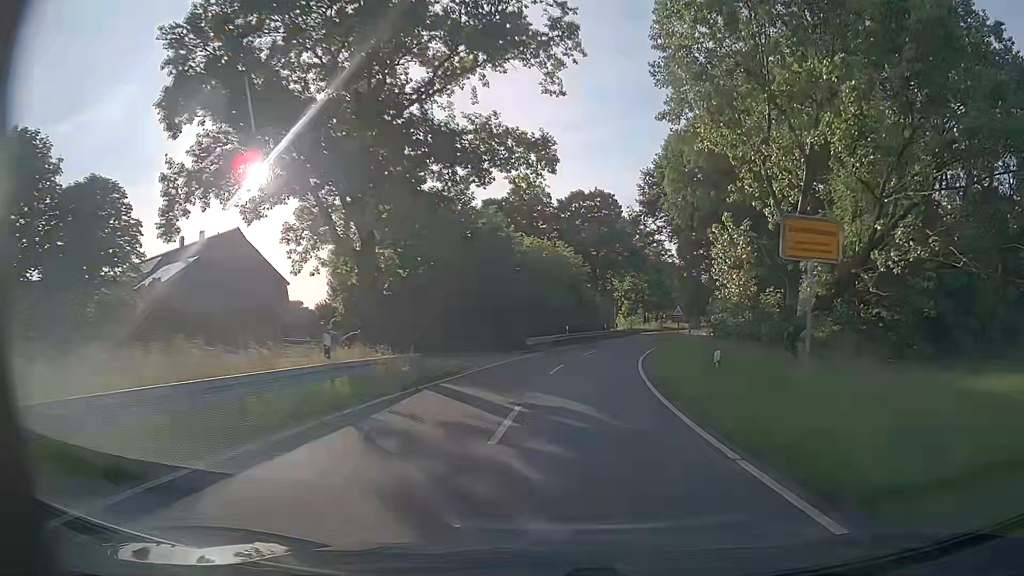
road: tertiary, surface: asphalt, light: Day
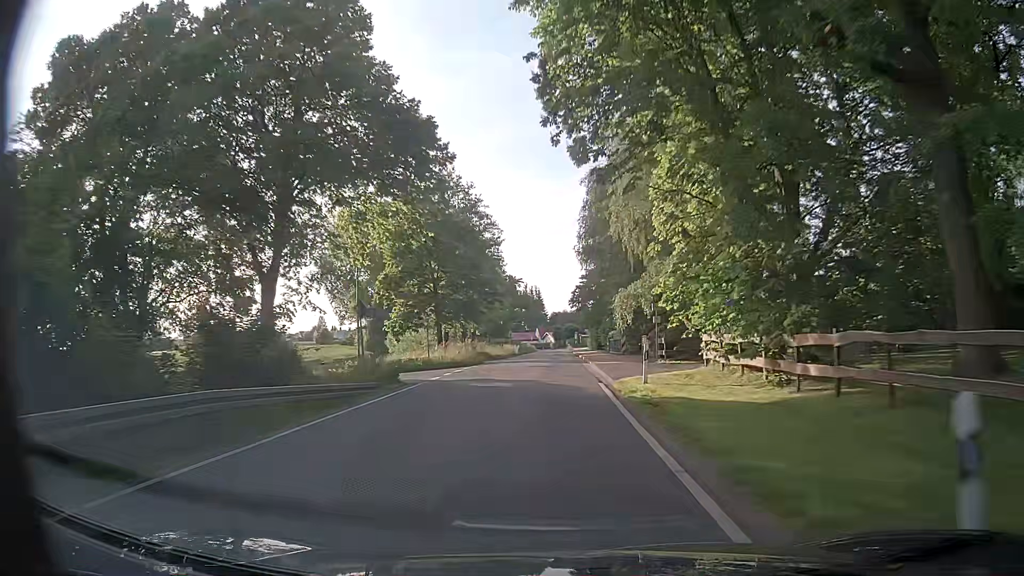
(+9.0, +55.7) m; +16°
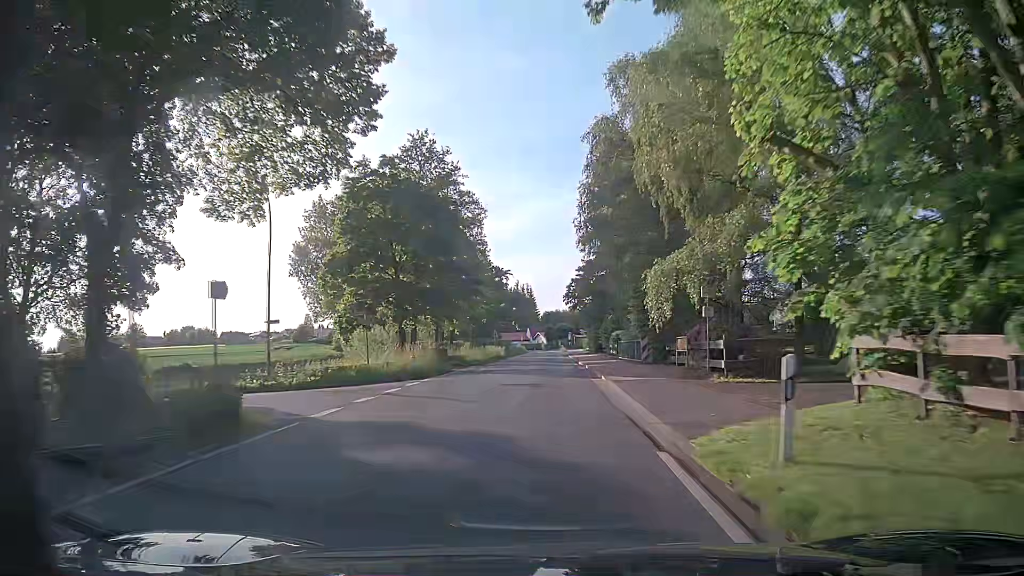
(+0.2, +11.3) m; +1°
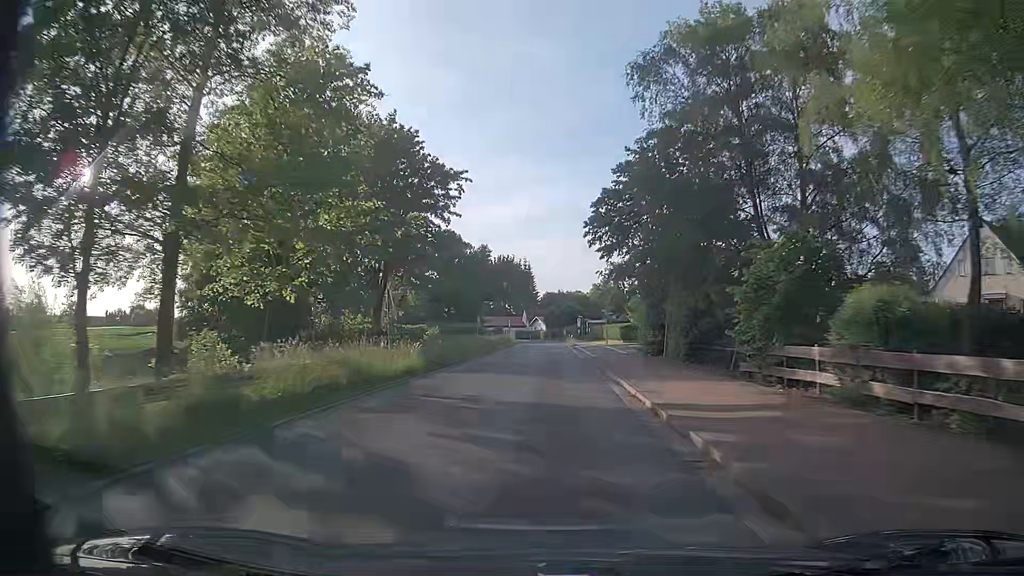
(+0.3, +44.9) m; 0°
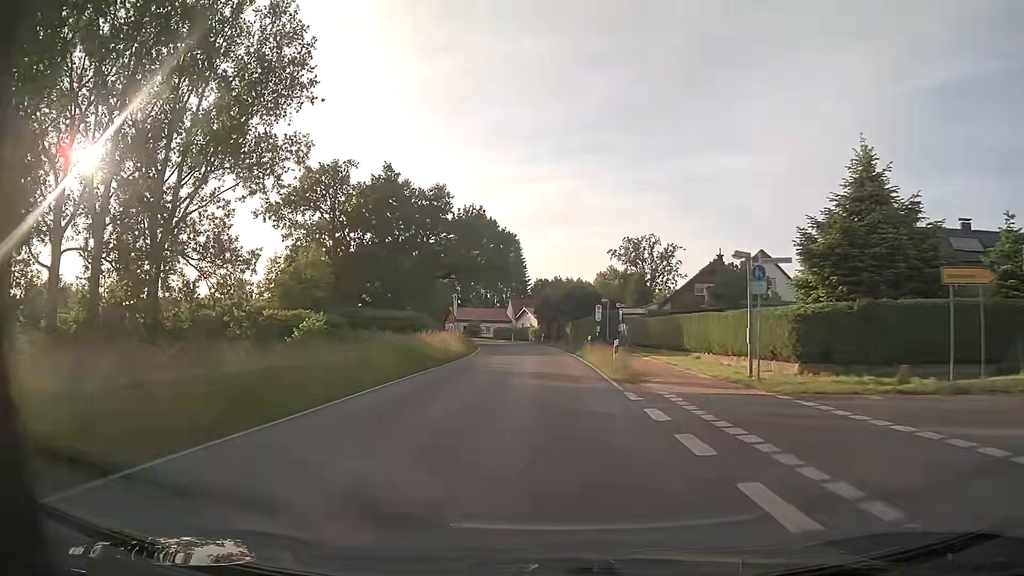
(+0.2, +49.0) m; +1°
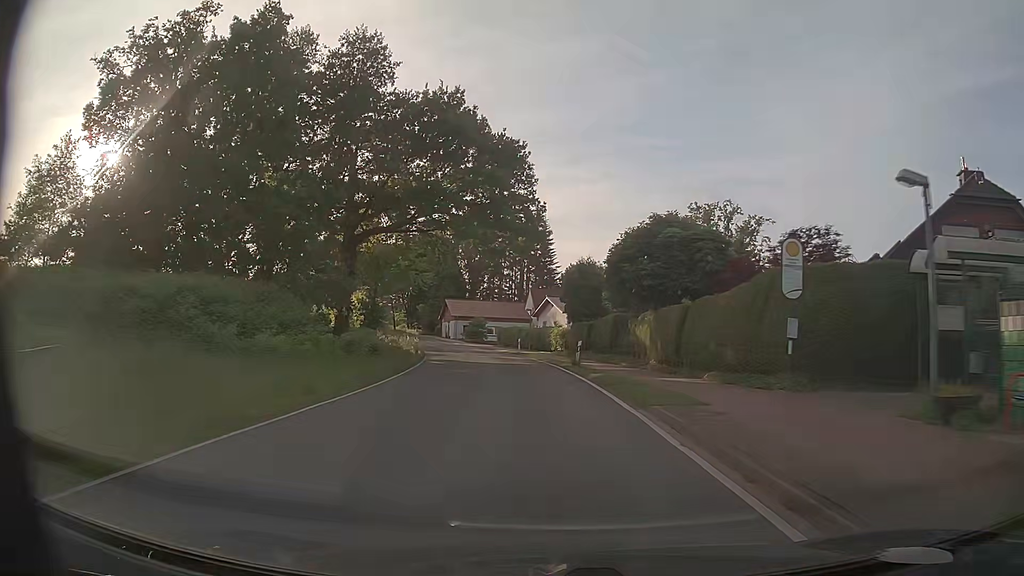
(-0.4, +41.7) m; -2°
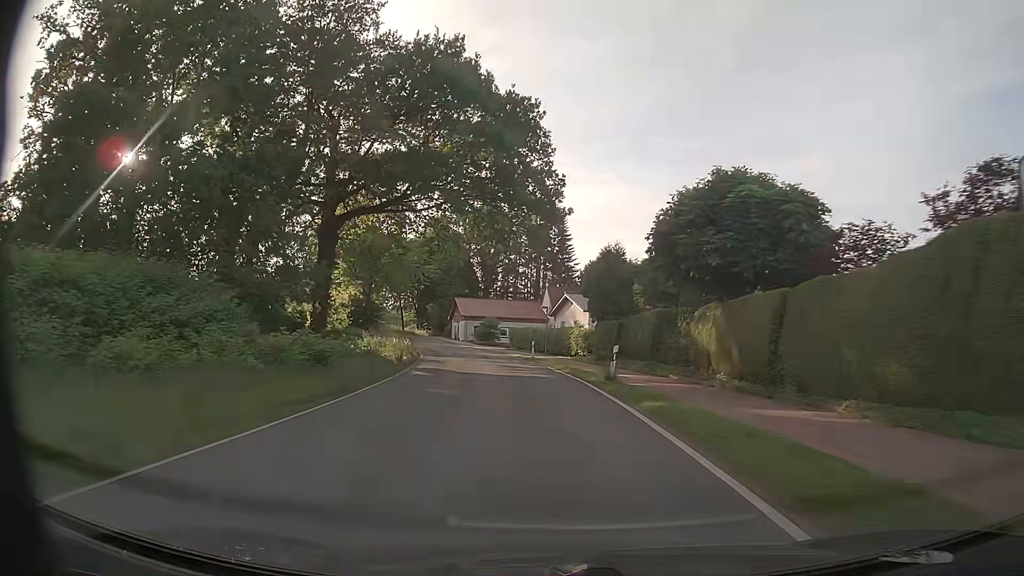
(-0.1, +8.1) m; -1°
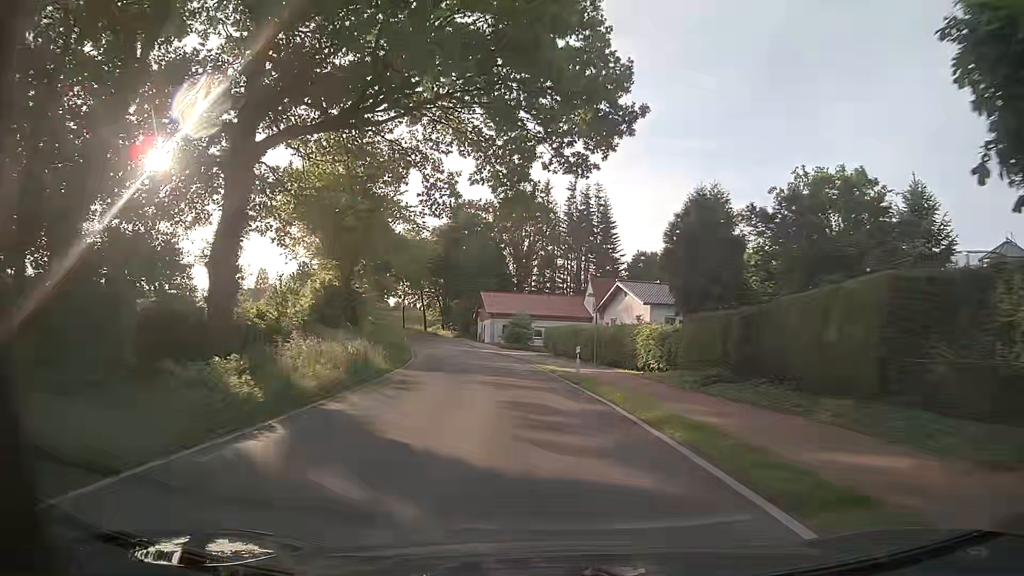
(-0.4, +16.2) m; -3°
(0, +10) (-1, +20) (-2, +30) (-4, +40) (-6, +50) (-8, +59) (-10, +69) (-12, +79) (-15, +89) (-18, +98) m
